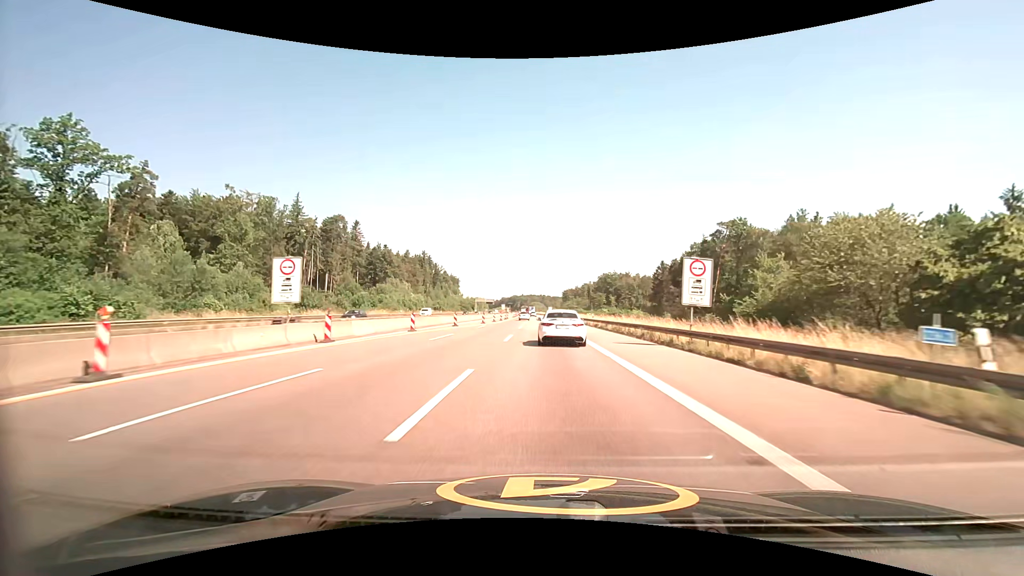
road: motorway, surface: asphalt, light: Day
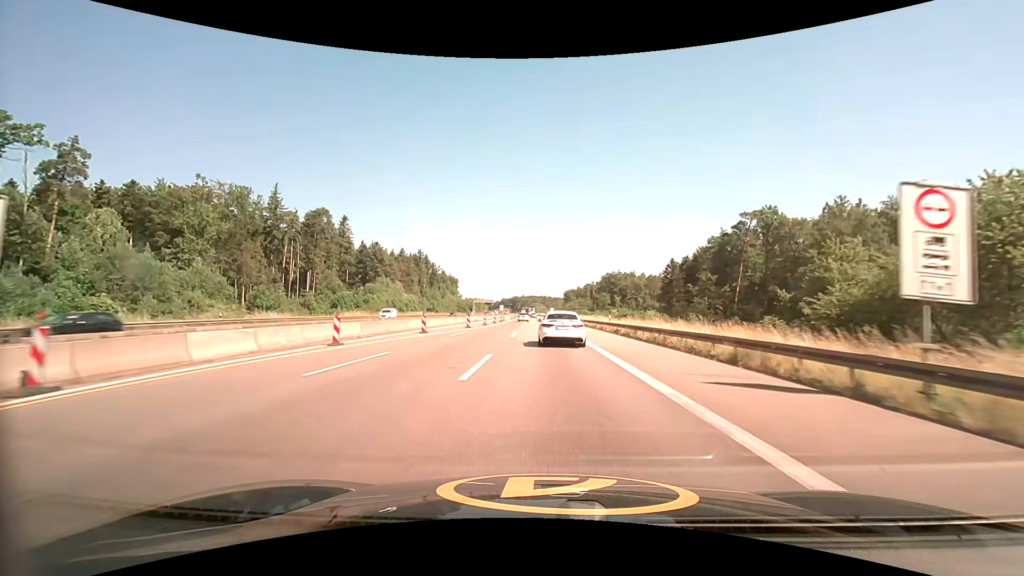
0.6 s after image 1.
(0.0, +12.6) m; 0°
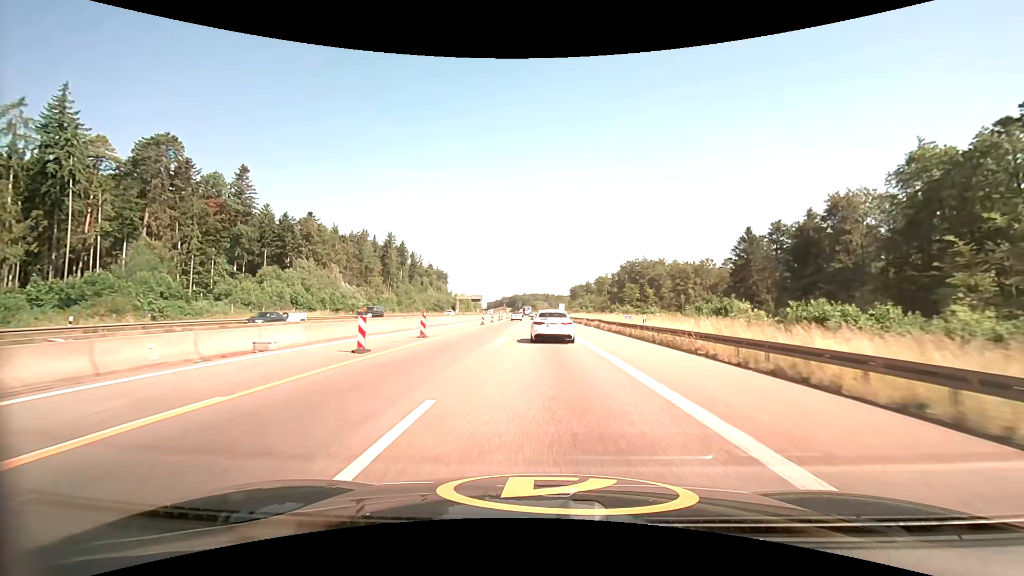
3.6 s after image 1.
(-0.2, +62.6) m; 0°
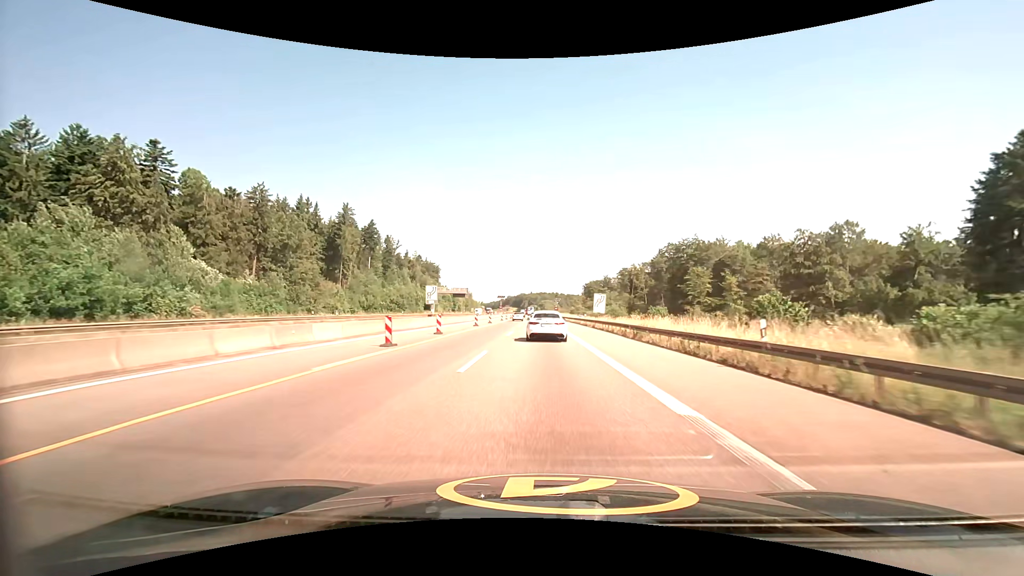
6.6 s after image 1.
(-0.4, +62.5) m; -1°
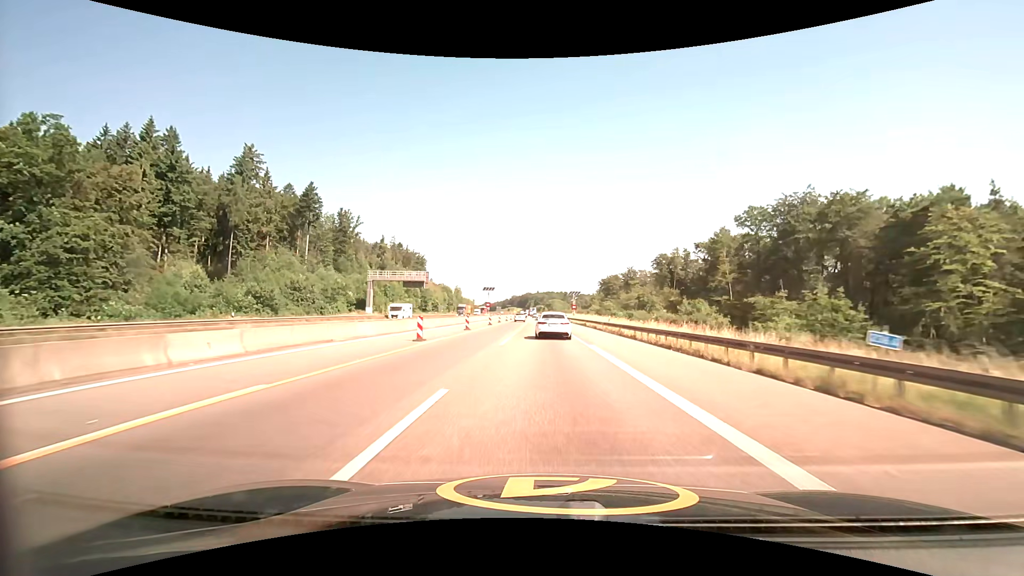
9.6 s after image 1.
(-0.4, +62.0) m; -1°
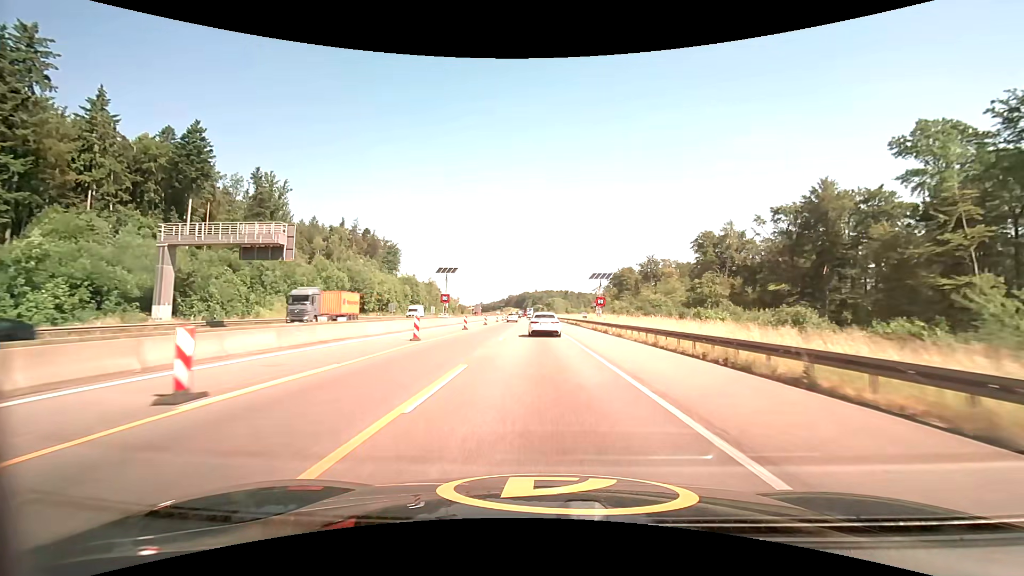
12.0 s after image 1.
(0.0, +49.7) m; 0°
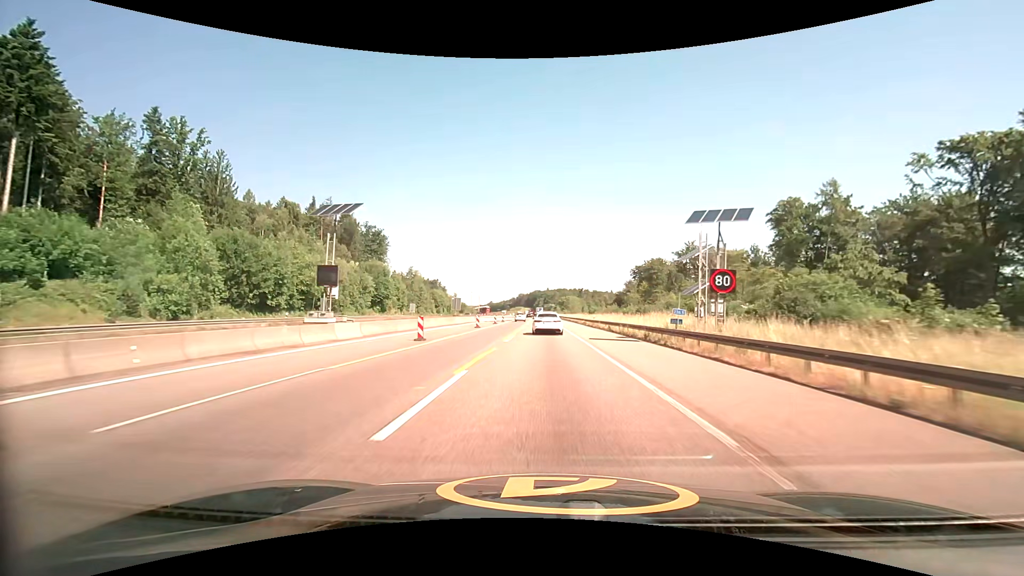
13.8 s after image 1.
(-0.3, +37.5) m; -1°
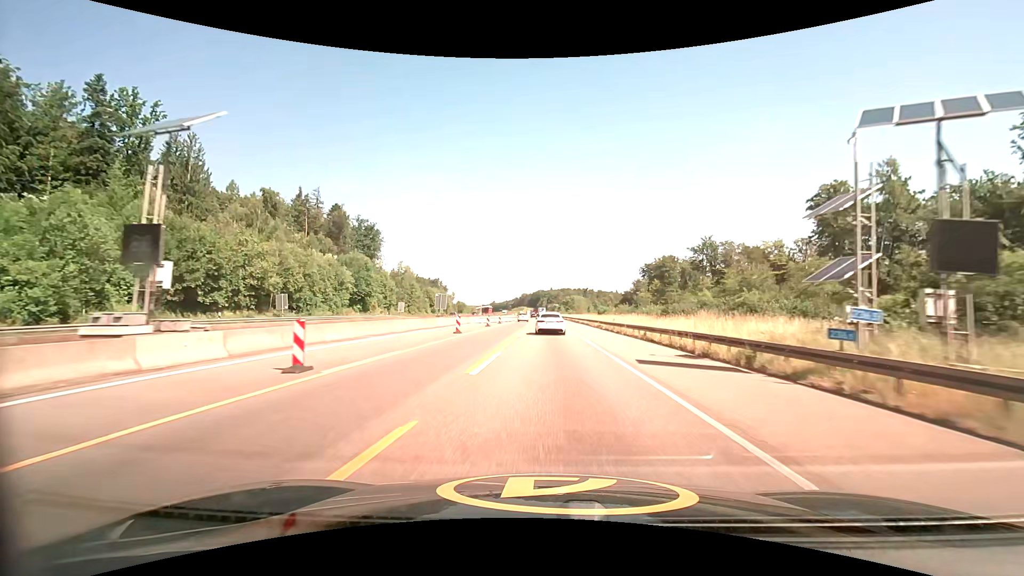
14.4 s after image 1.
(-0.1, +12.5) m; -1°
(0, +10) (0, +20) (0, +30) (0, +40) (0, +50) (0, +60) (0, +70) (0, +80) (0, +90) (0, +100) m
